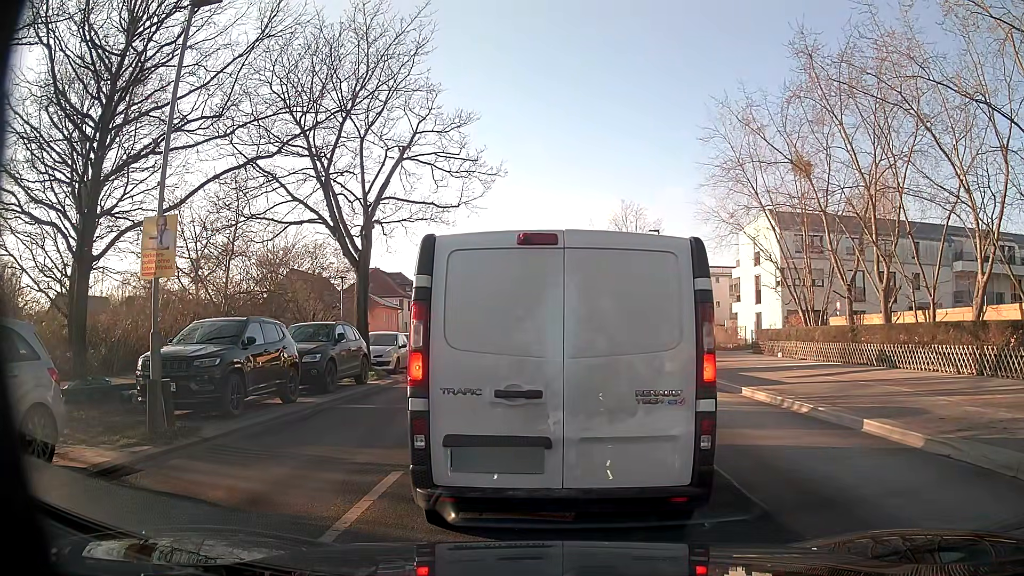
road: secondary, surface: asphalt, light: Day
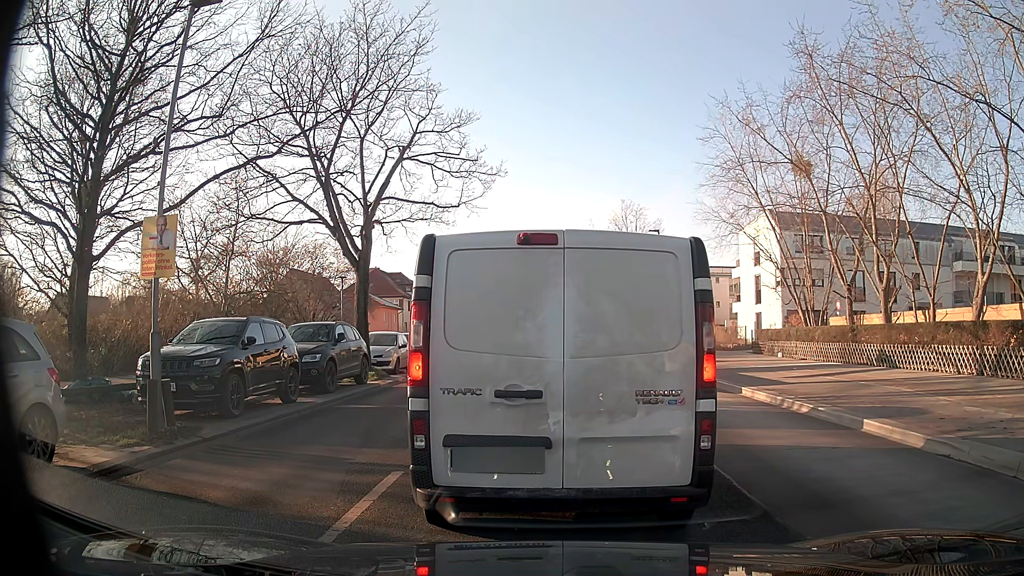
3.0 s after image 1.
(0.0, 0.0) m; 0°
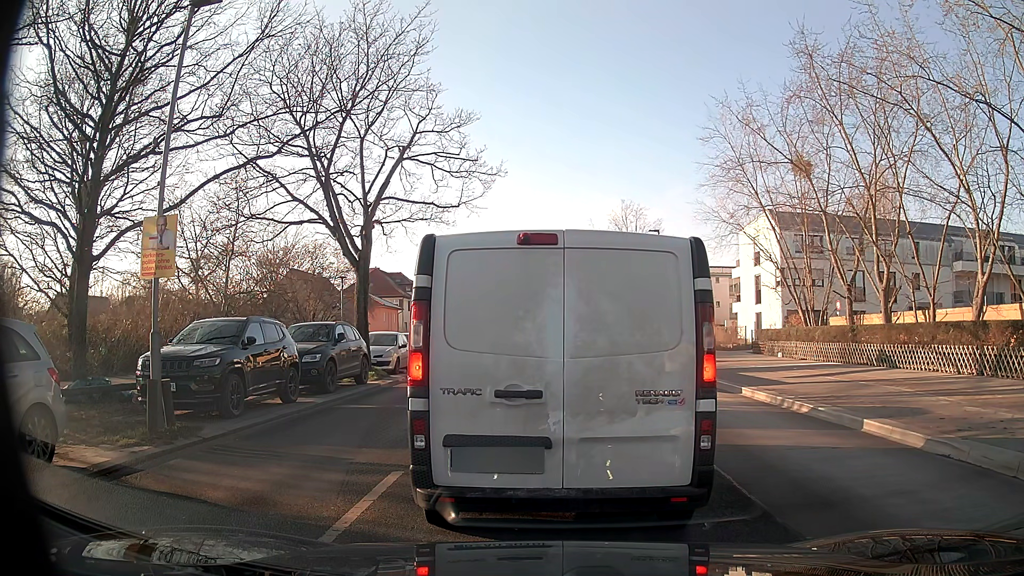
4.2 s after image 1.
(0.0, 0.0) m; 0°
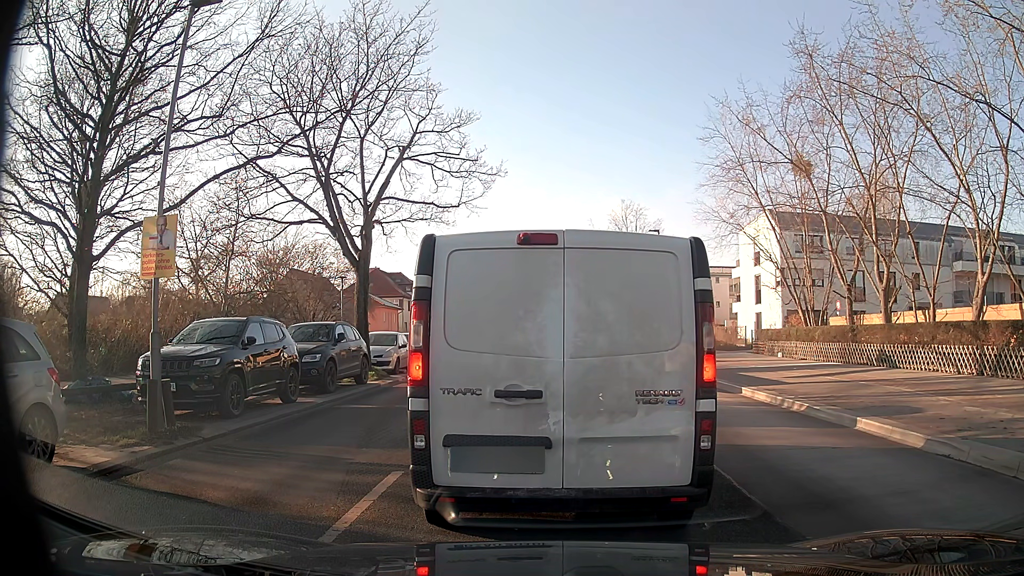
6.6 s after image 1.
(0.0, 0.0) m; 0°
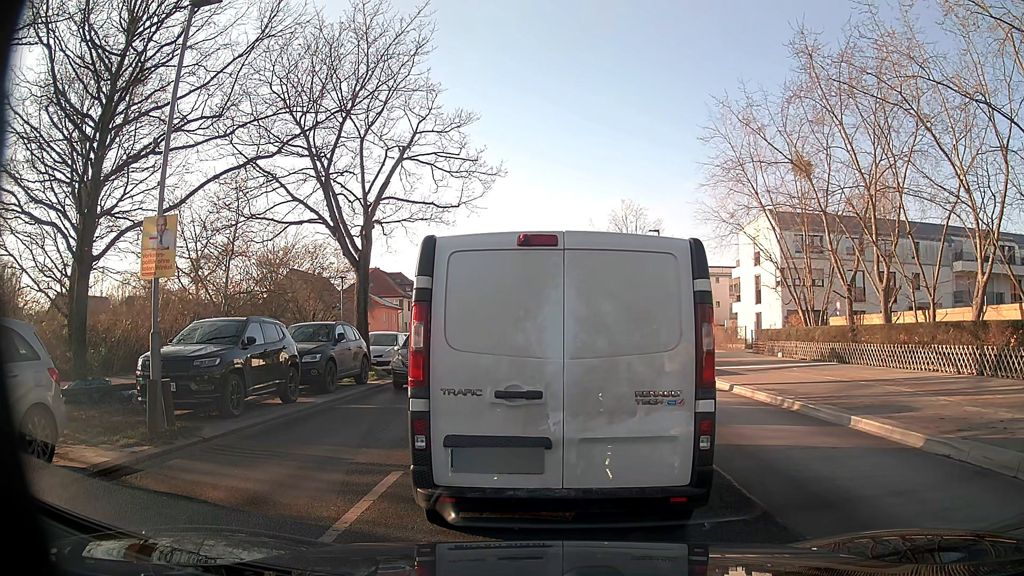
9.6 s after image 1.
(0.0, 0.0) m; 0°
